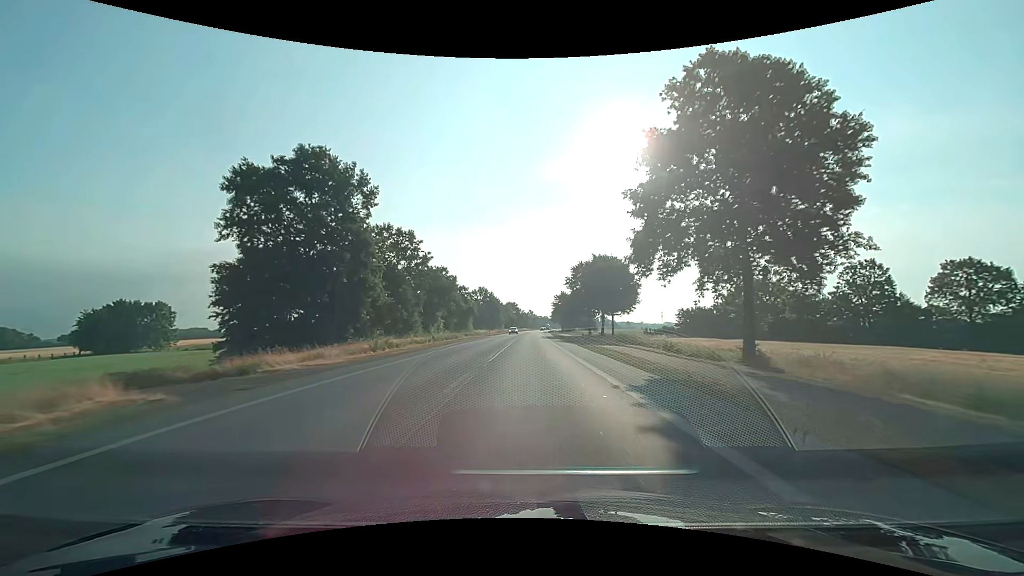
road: primary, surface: asphalt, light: Day
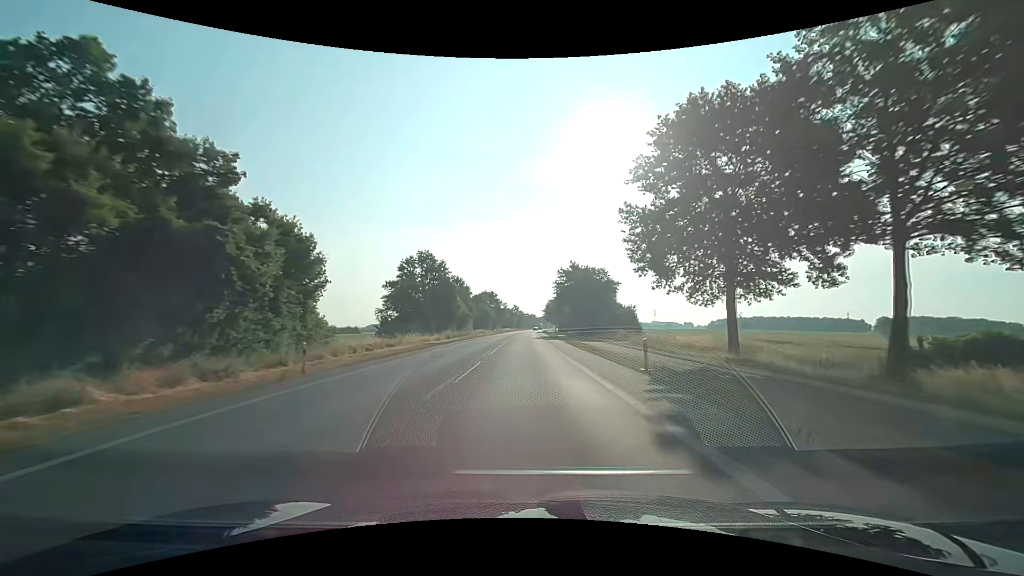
(+1.2, +72.9) m; +2°
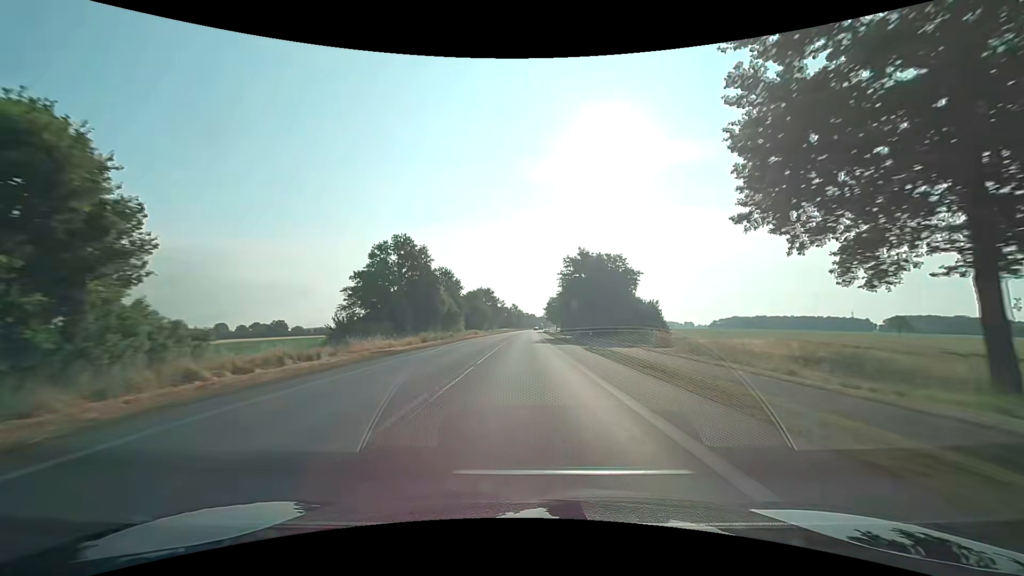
(+0.1, +15.2) m; 0°
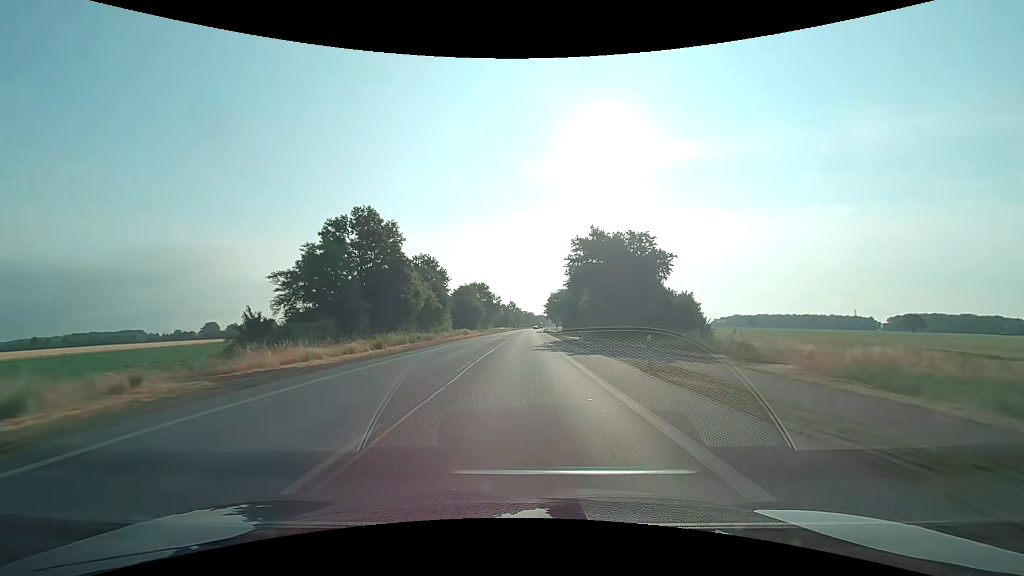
(+0.1, +15.3) m; 0°
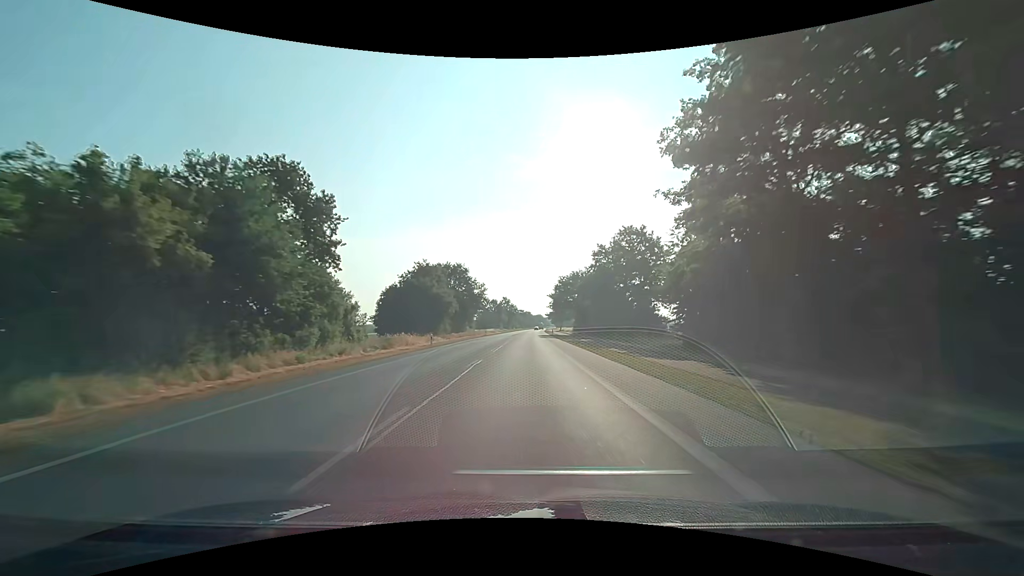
(+0.2, +46.2) m; 0°
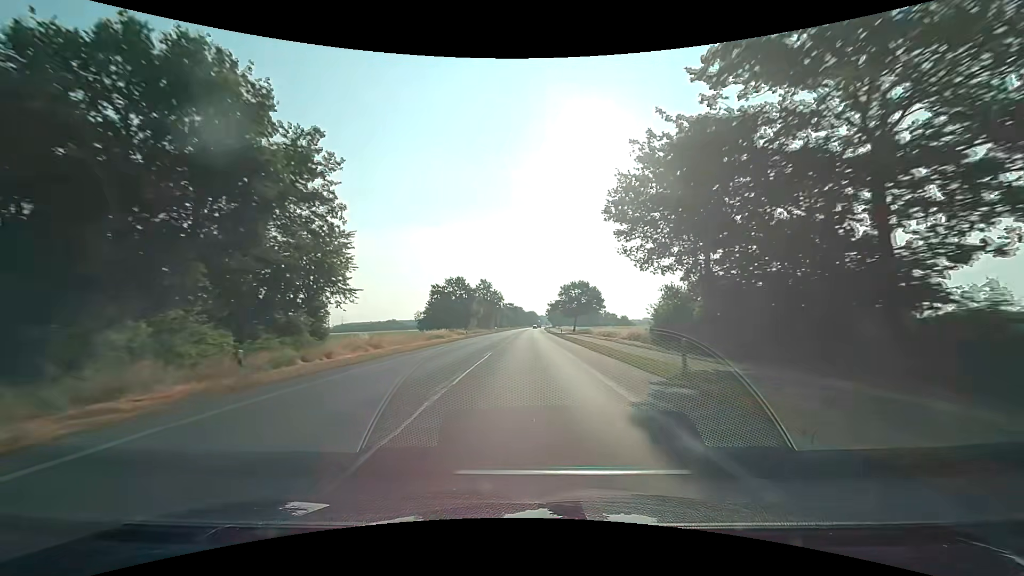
(+0.6, +78.1) m; +1°
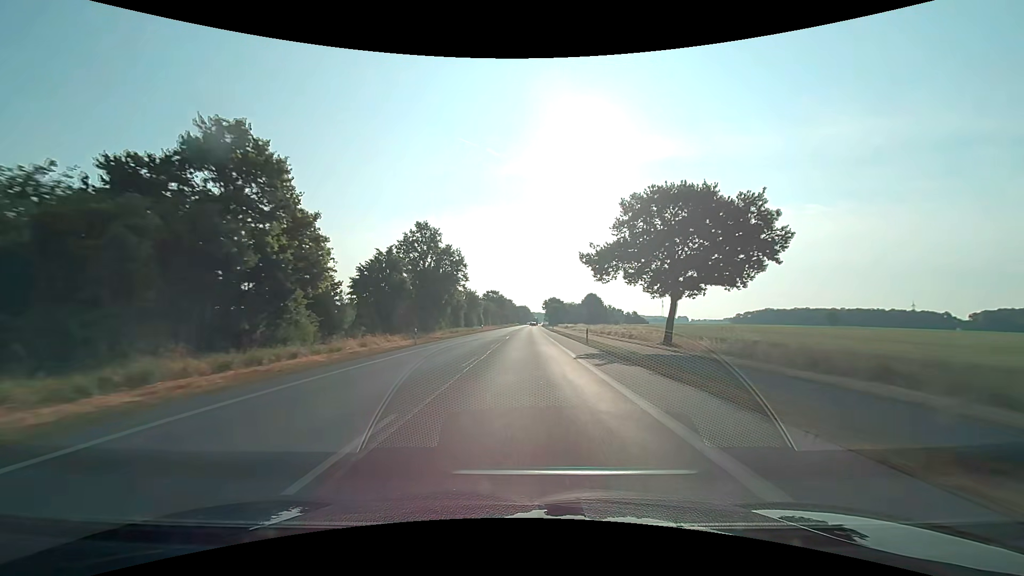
(+0.9, +78.2) m; +1°
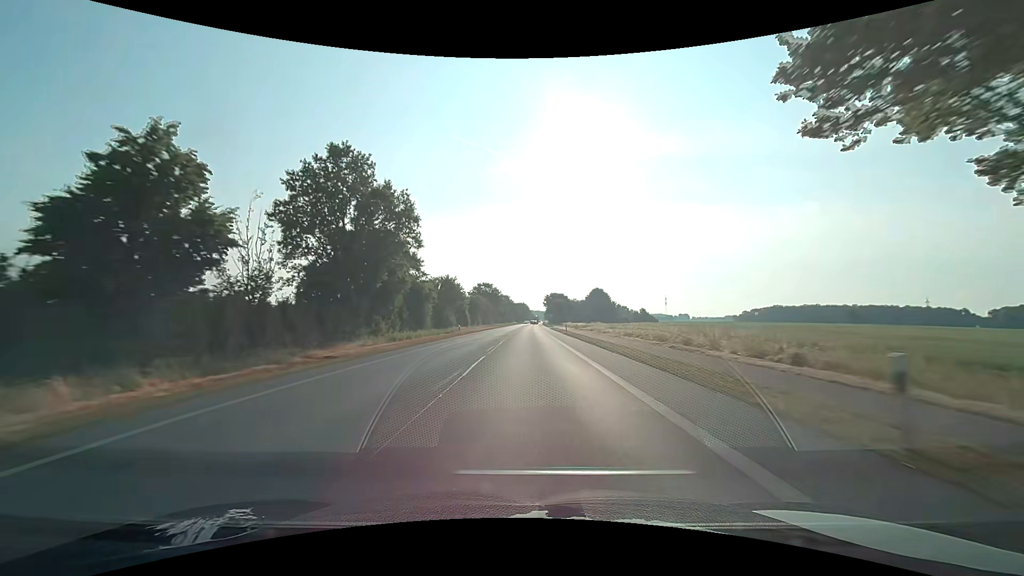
(0.0, +29.1) m; 0°
(0, +10) (0, +20) (0, +30) (0, +40) (0, +50) (+1, +60) (+1, +70) (+1, +80) (+1, +90) (+1, +100) m
